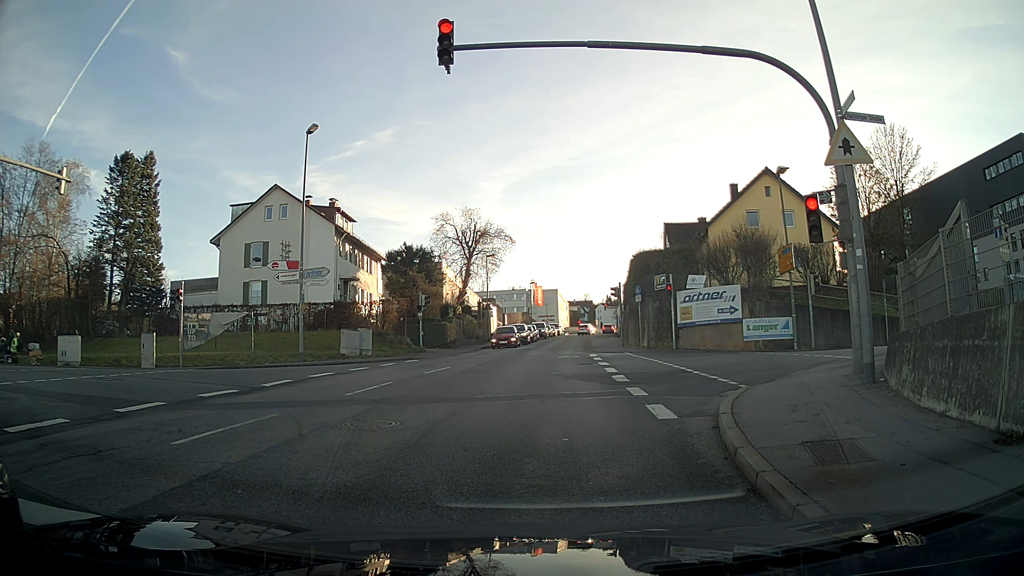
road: tertiary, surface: asphalt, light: Day
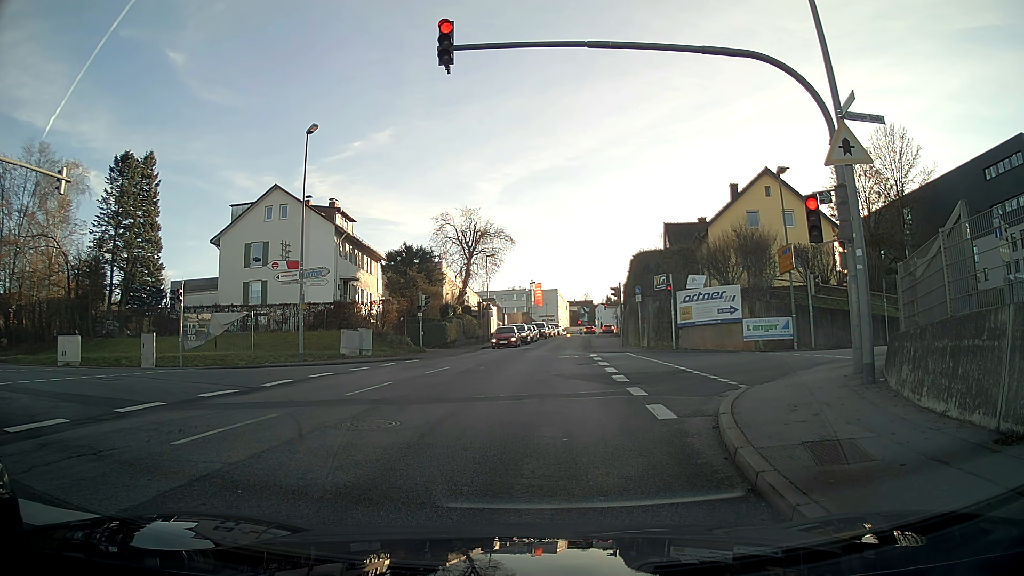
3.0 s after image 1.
(0.0, 0.0) m; 0°
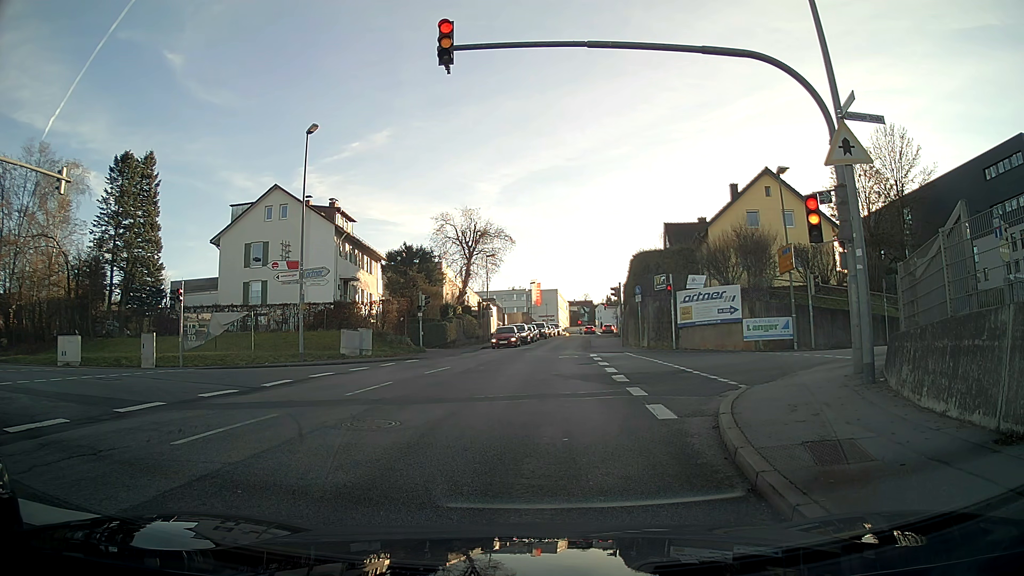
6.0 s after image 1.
(0.0, 0.0) m; 0°
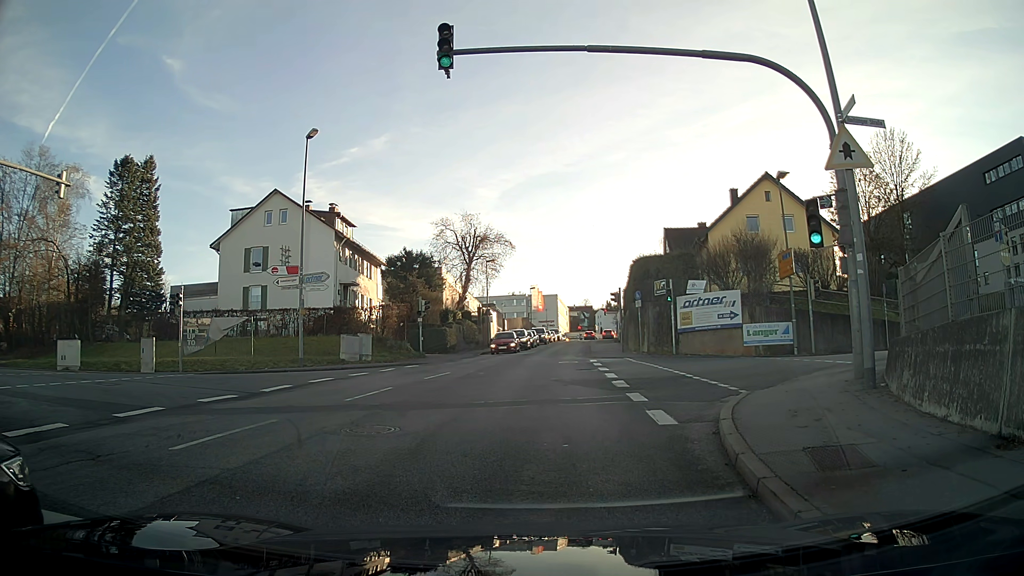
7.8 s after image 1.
(0.0, 0.0) m; 0°
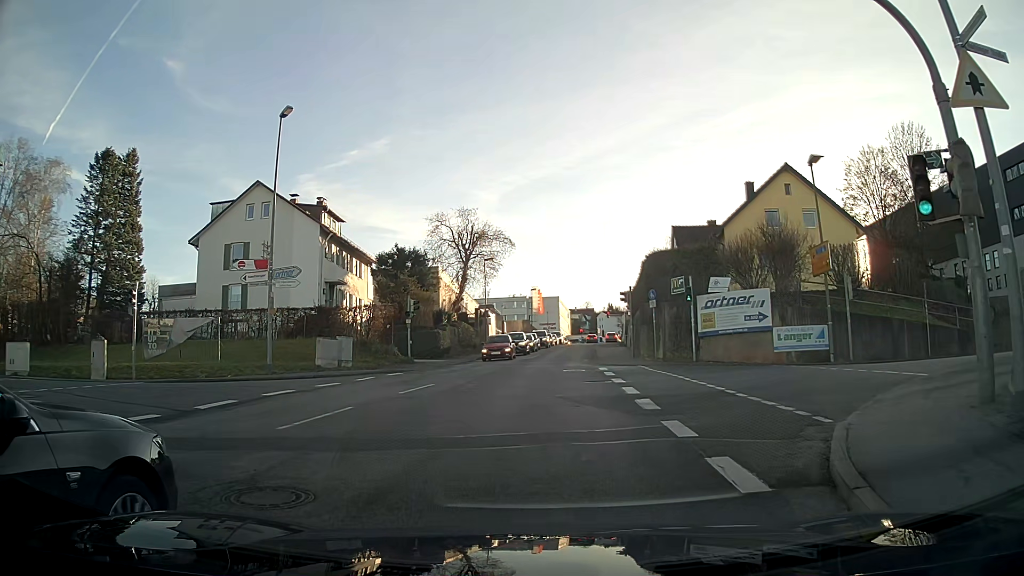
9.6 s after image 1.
(0.0, +4.1) m; 0°
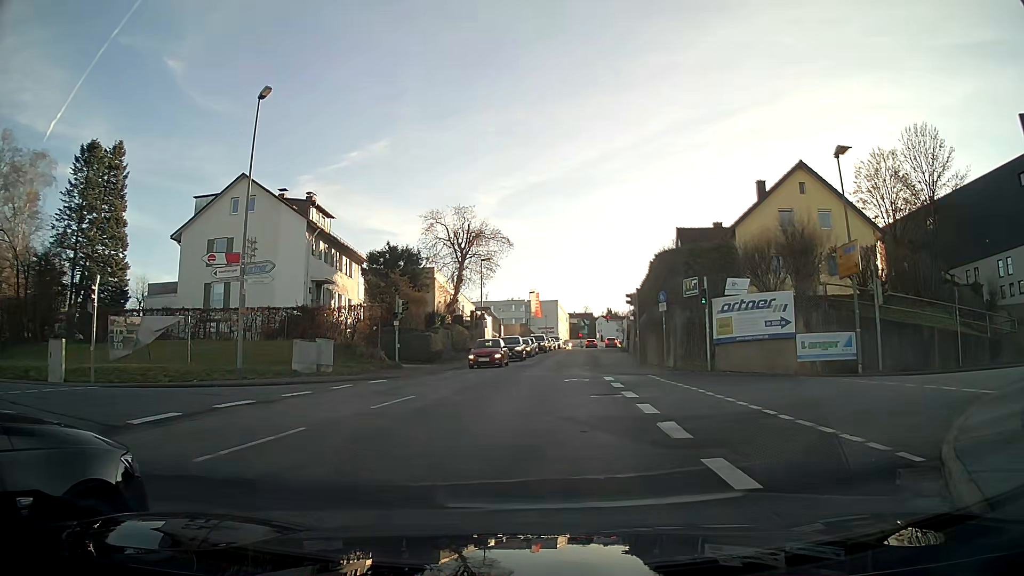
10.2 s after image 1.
(0.0, +2.7) m; 0°
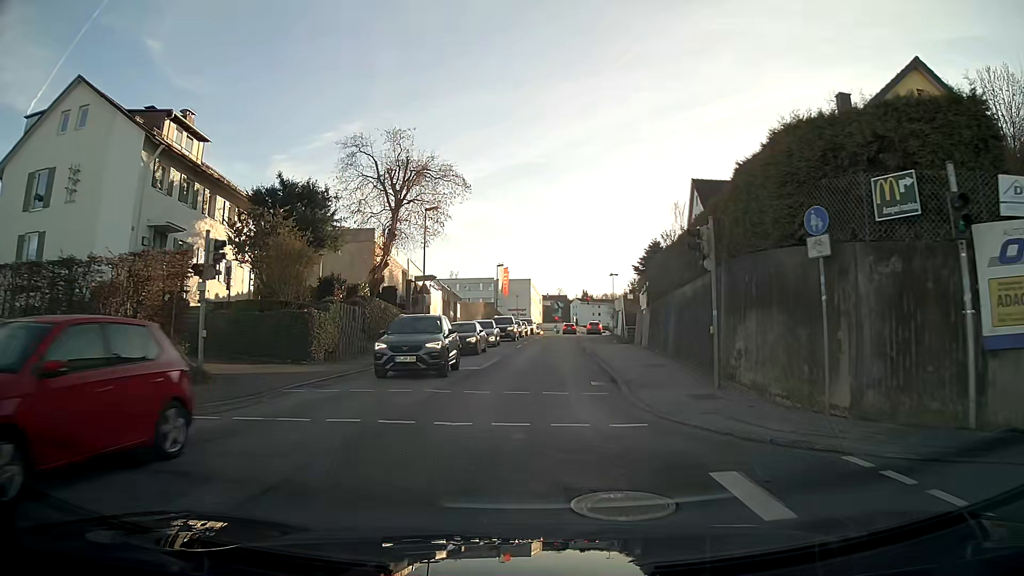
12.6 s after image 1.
(+0.4, +17.0) m; +2°
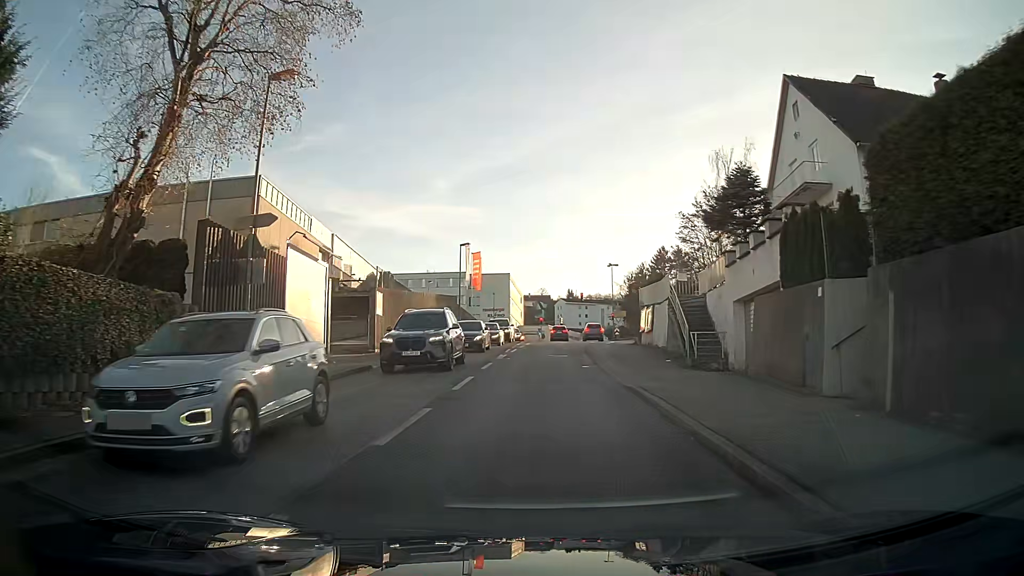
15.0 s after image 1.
(+0.3, +22.6) m; +2°
(0, +10) (0, +20) (0, +30) (+1, +40) (+1, +50) (+2, +60) (+2, +70) (+3, +80) (+3, +90) (+1, +100) m
